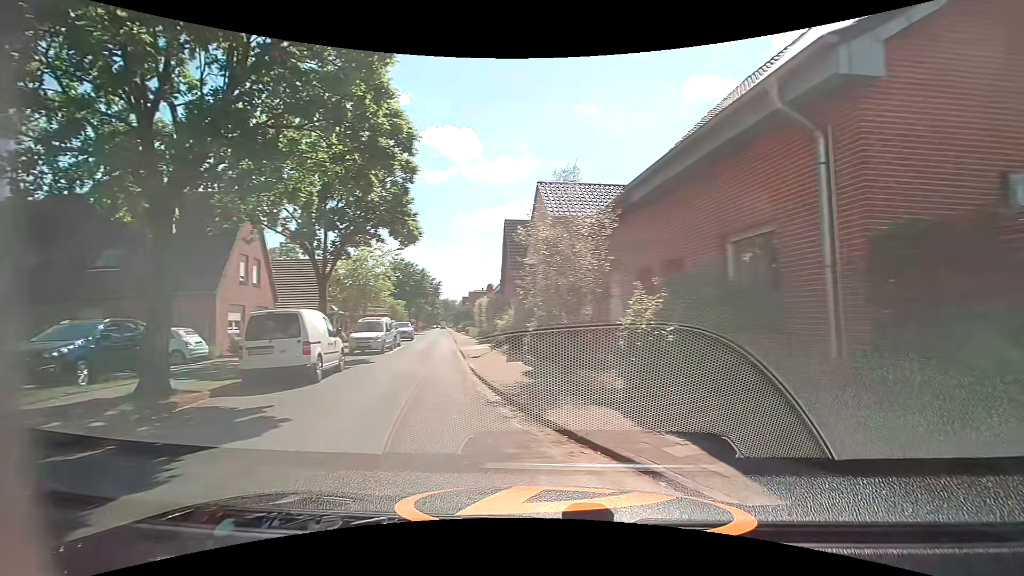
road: residential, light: Day
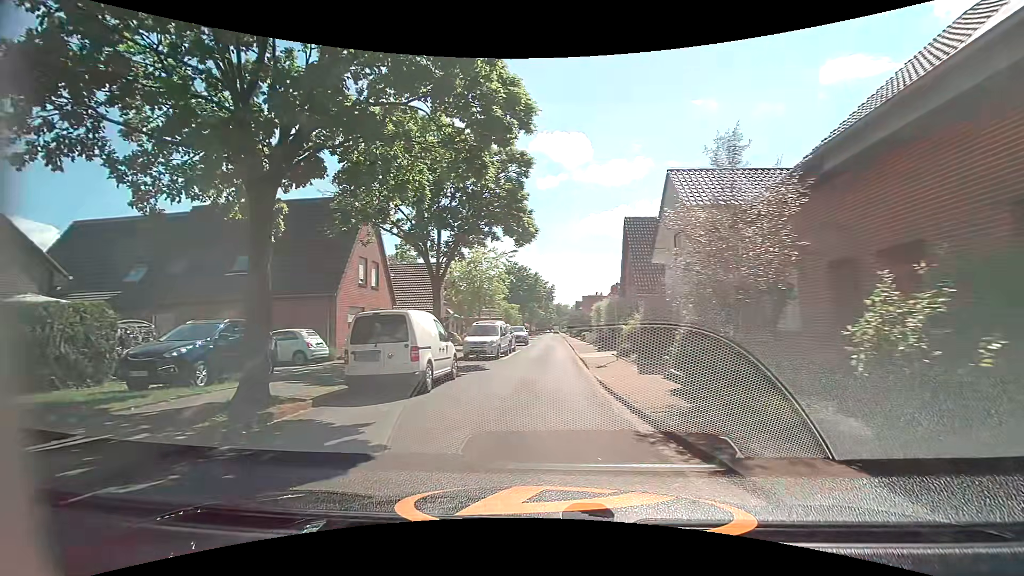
(-0.3, +2.1) m; -12°
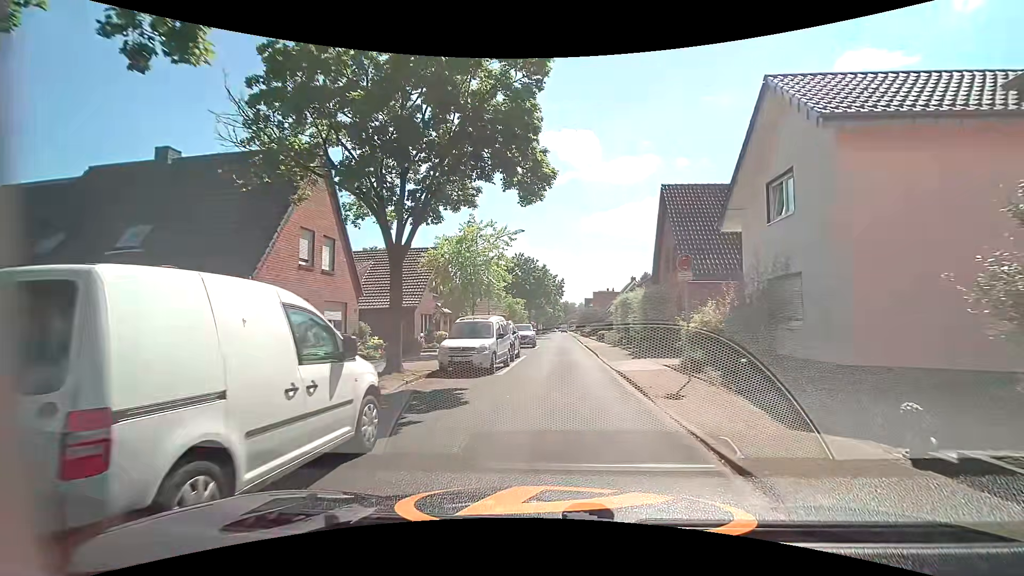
(-0.5, +8.0) m; -2°
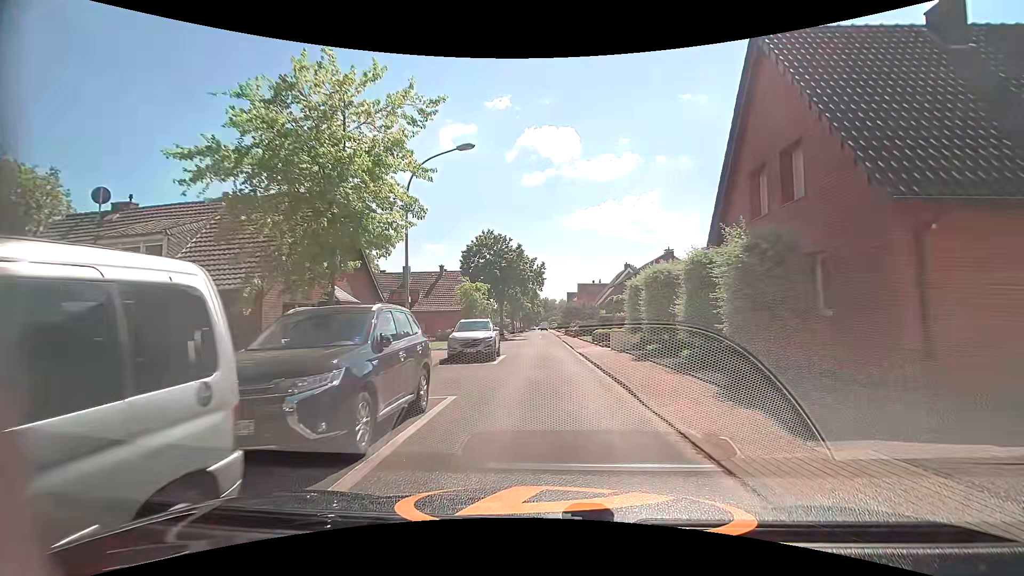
(+0.4, +15.1) m; +2°
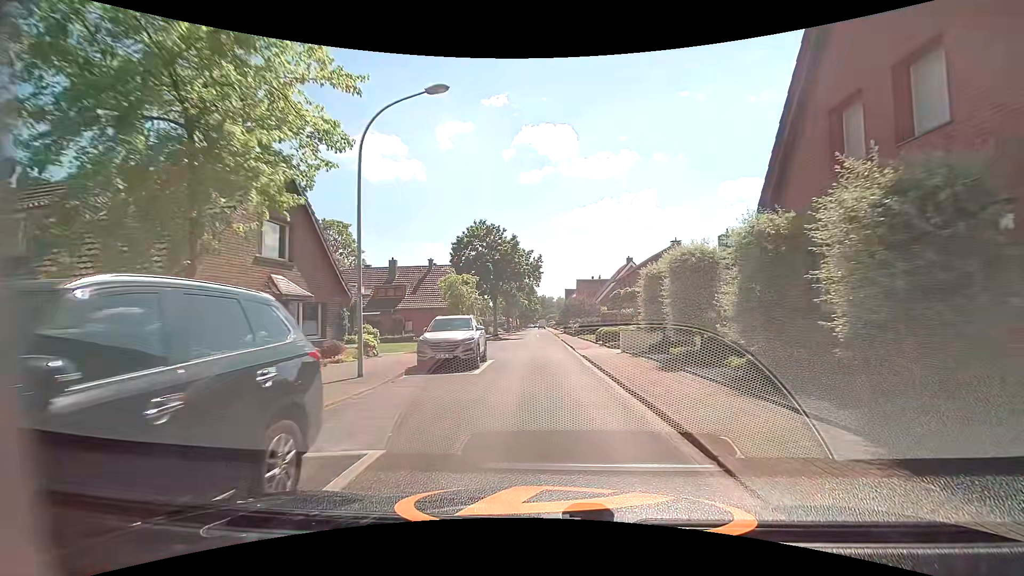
(0.0, +4.2) m; +1°
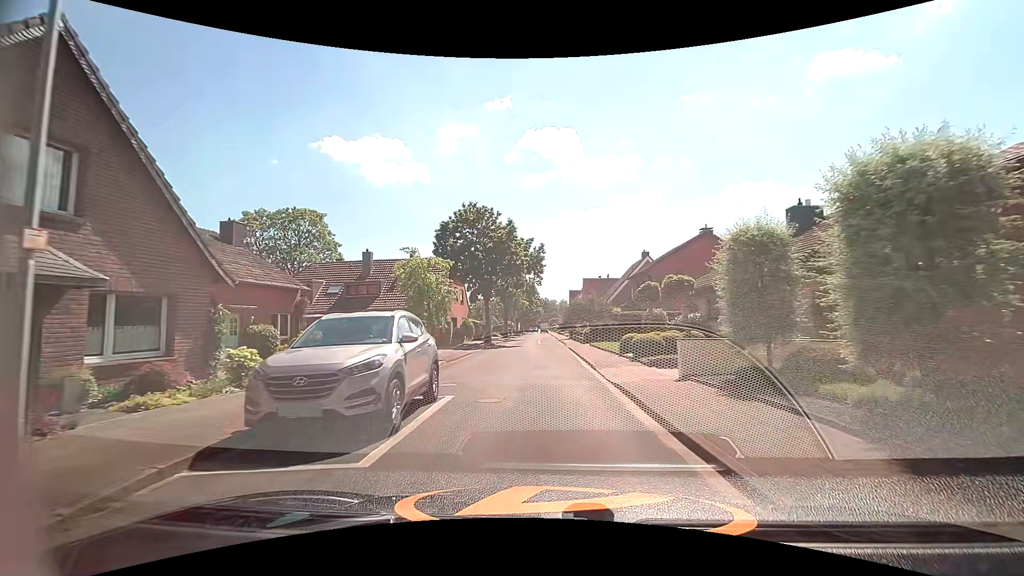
(0.0, +8.6) m; -1°
